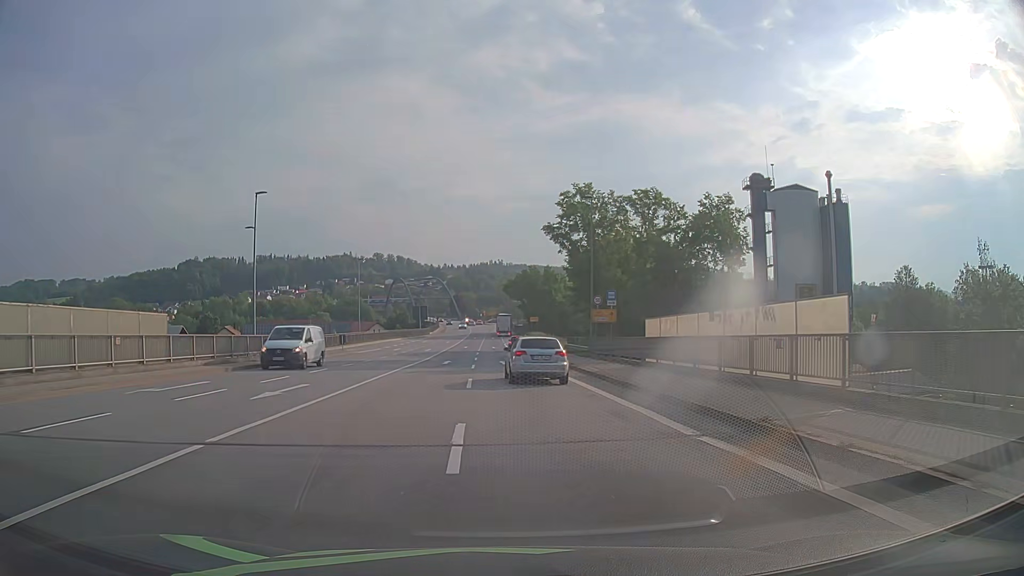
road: primary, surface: asphalt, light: Day
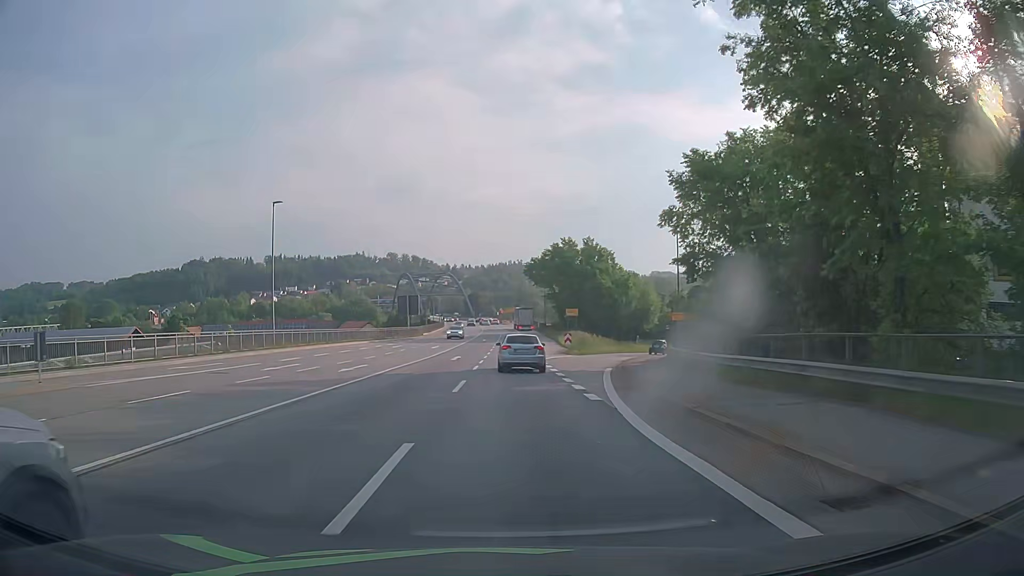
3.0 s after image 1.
(-0.5, +38.2) m; -2°
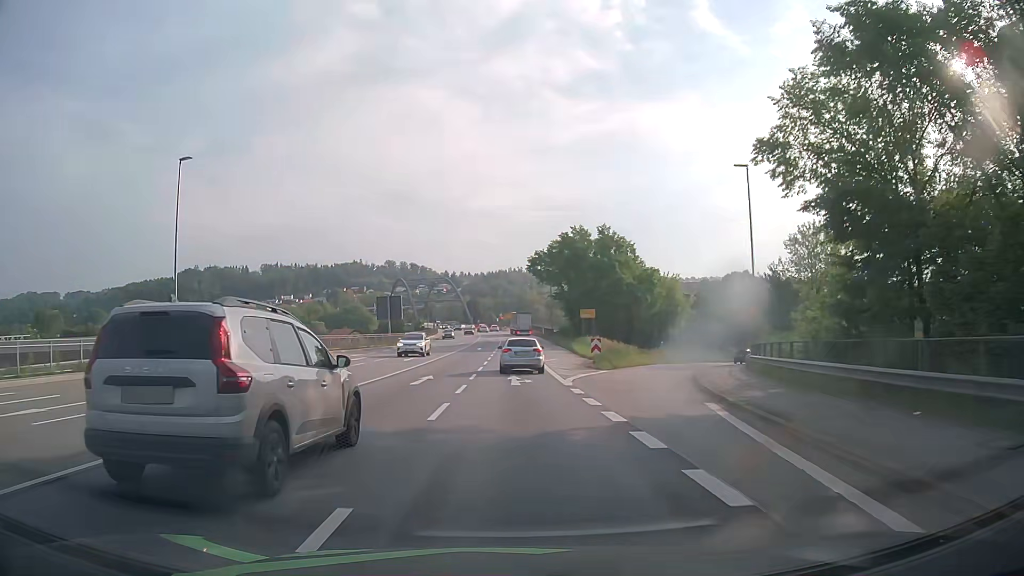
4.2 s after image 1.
(+0.1, +15.3) m; 0°
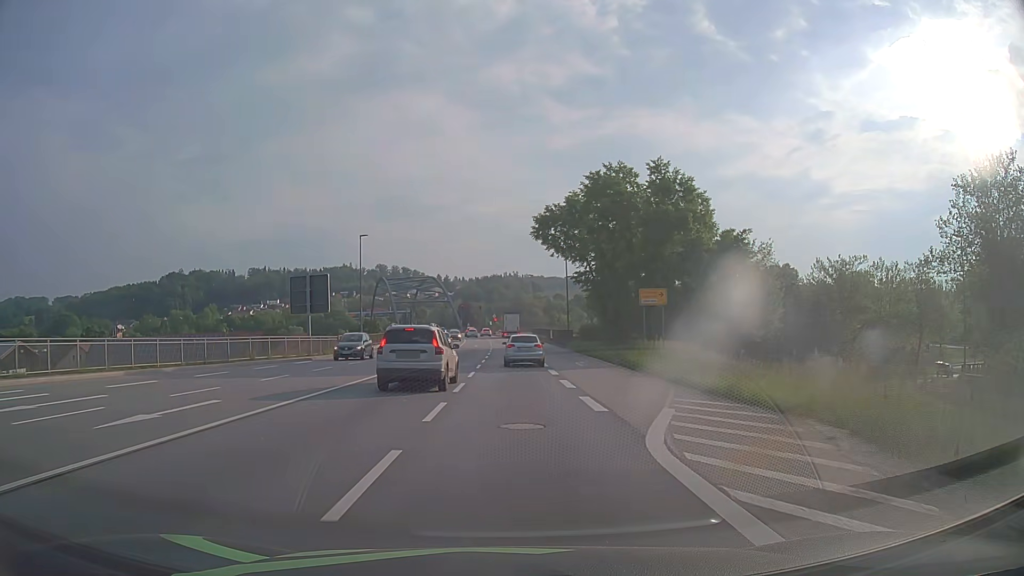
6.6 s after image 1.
(+0.1, +30.4) m; 0°
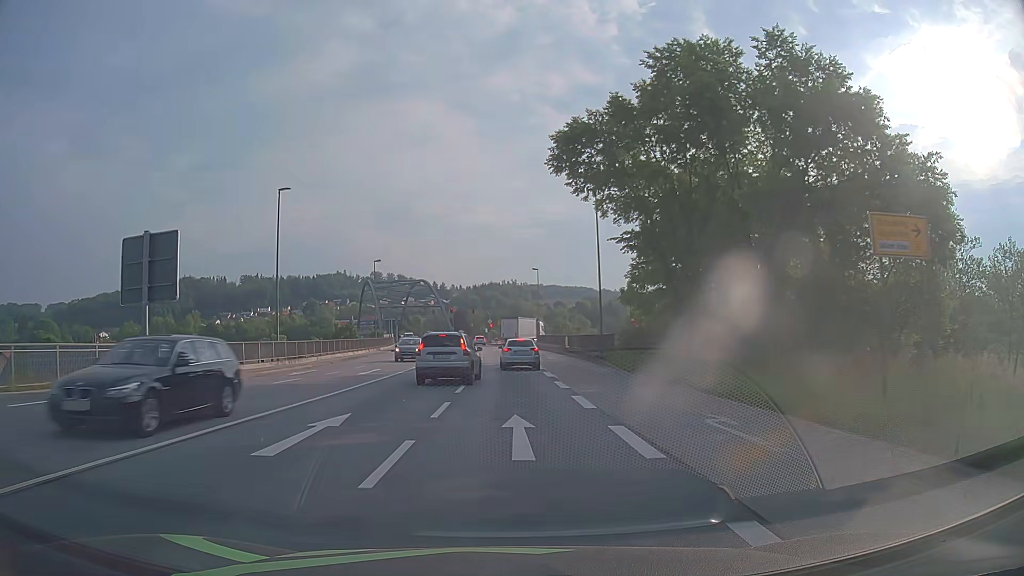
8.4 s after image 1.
(0.0, +22.7) m; 0°
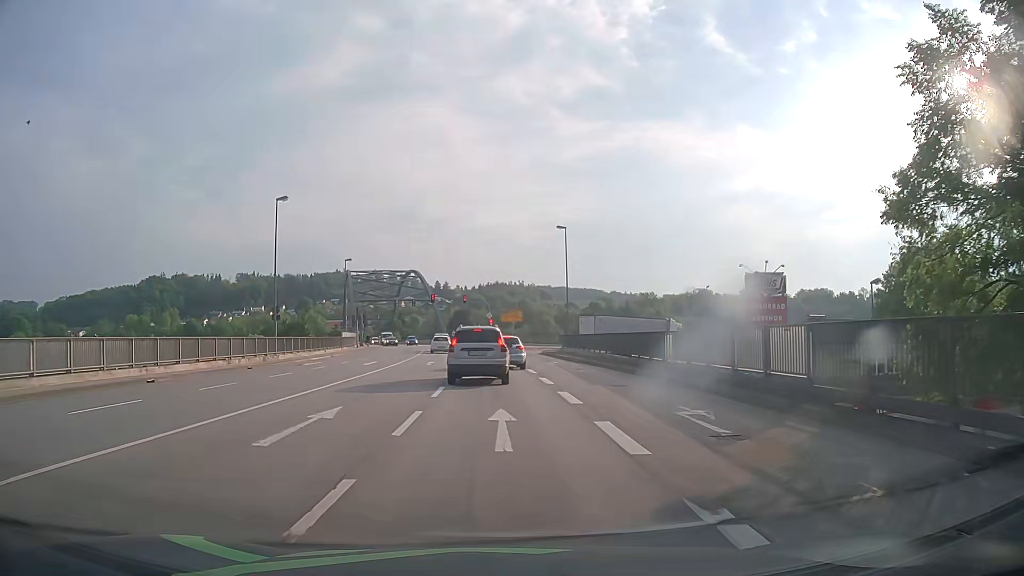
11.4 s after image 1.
(-0.1, +35.5) m; -1°
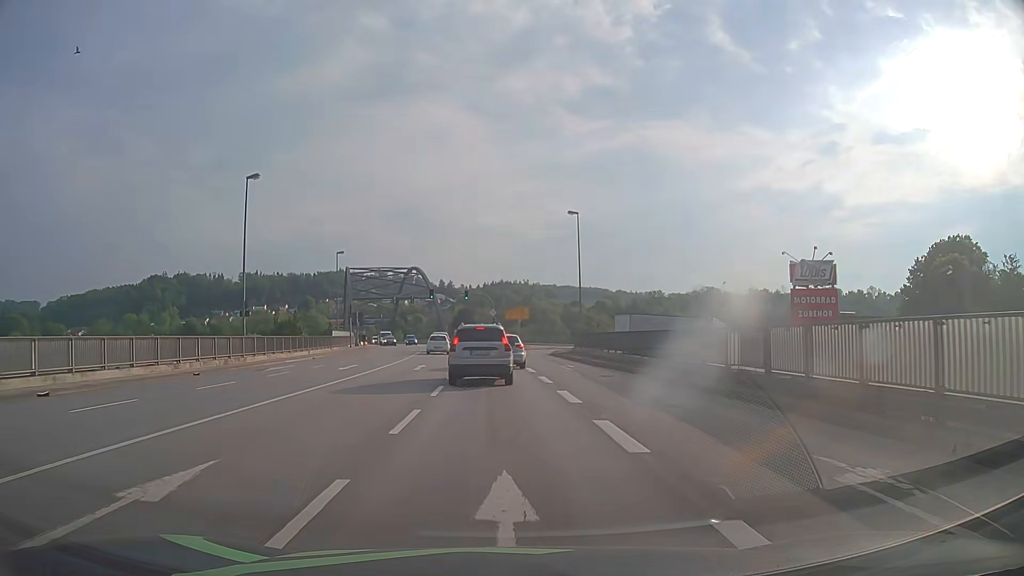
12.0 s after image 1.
(0.0, +6.0) m; 0°
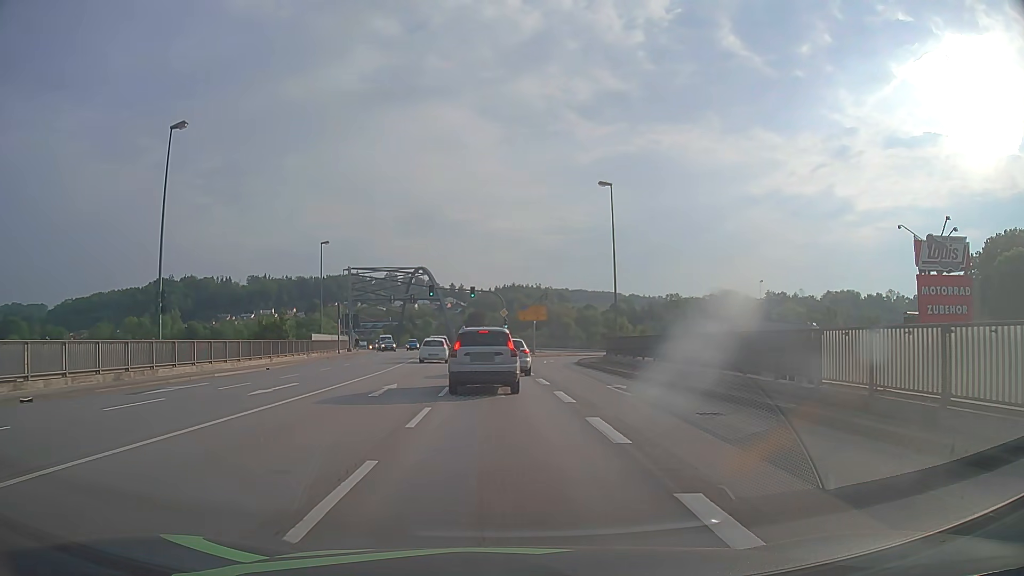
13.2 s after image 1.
(-0.1, +10.7) m; -1°
(0, +10) (0, +20) (-1, +30) (-1, +40) (-2, +50) (-3, +60) (-4, +70) (-6, +80) (-7, +90) (-9, +99) m
